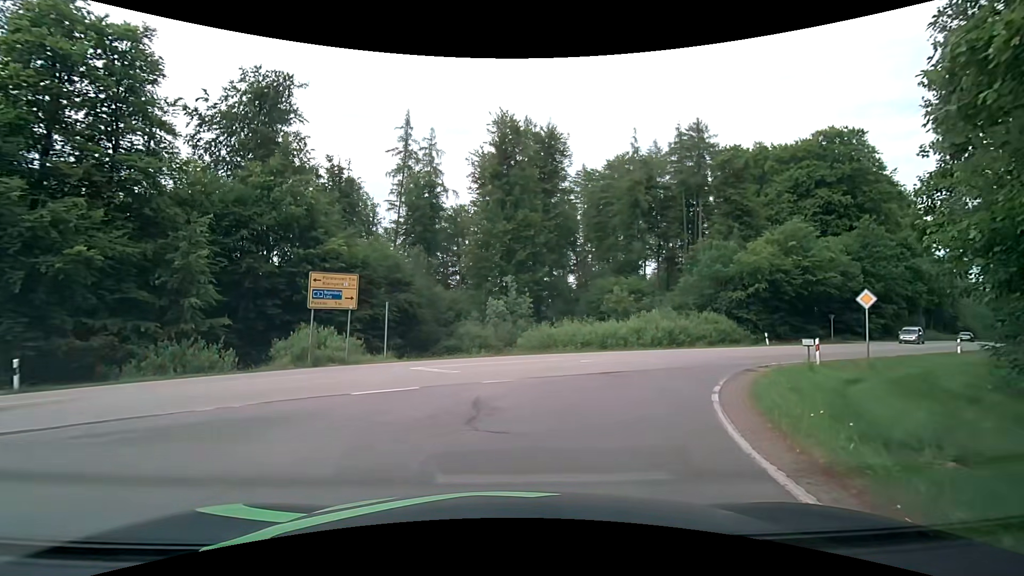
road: tertiary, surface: asphalt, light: Day
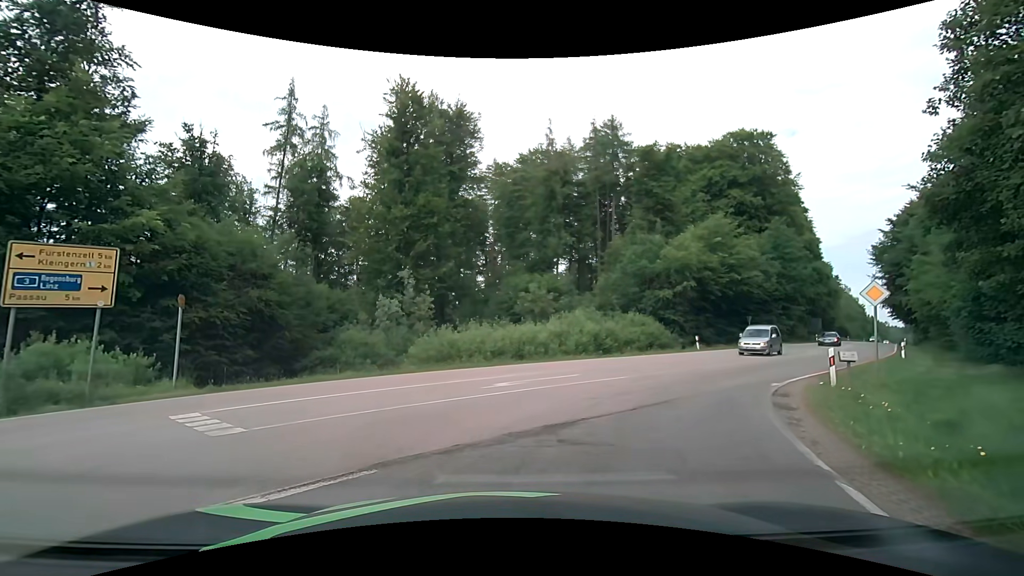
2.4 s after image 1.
(+0.6, +7.0) m; +9°
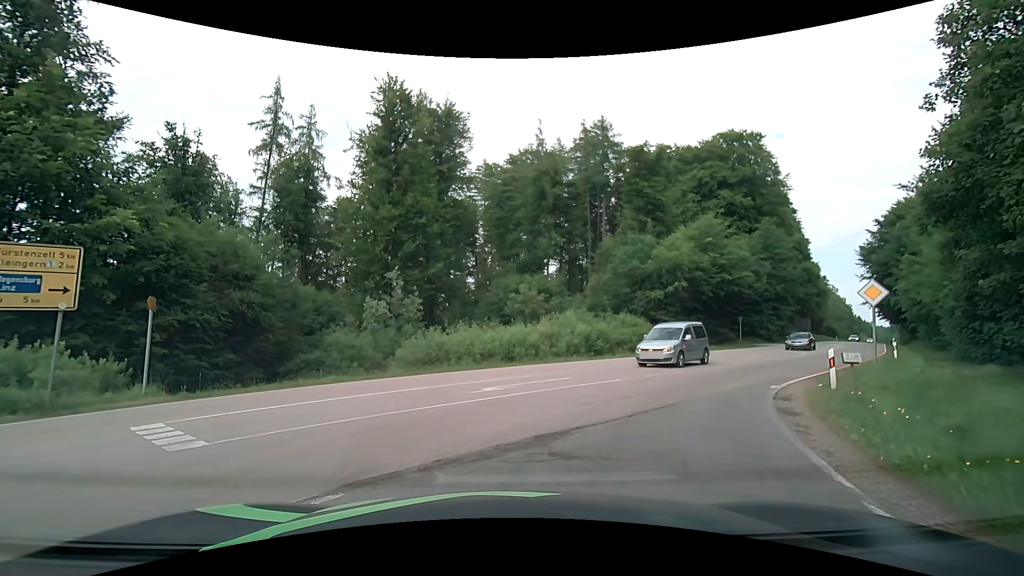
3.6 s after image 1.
(0.0, +0.5) m; 0°
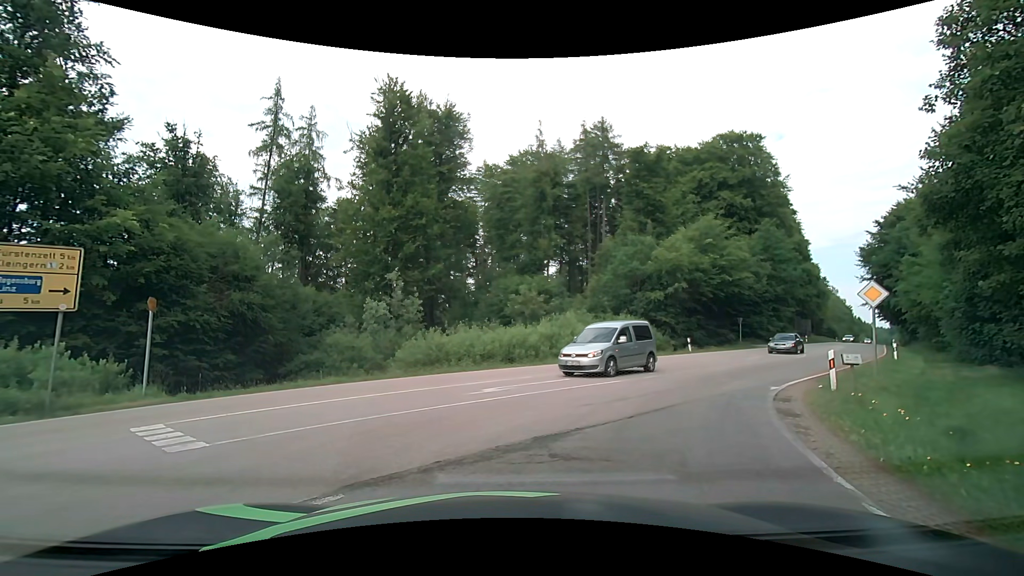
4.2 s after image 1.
(0.0, 0.0) m; 0°
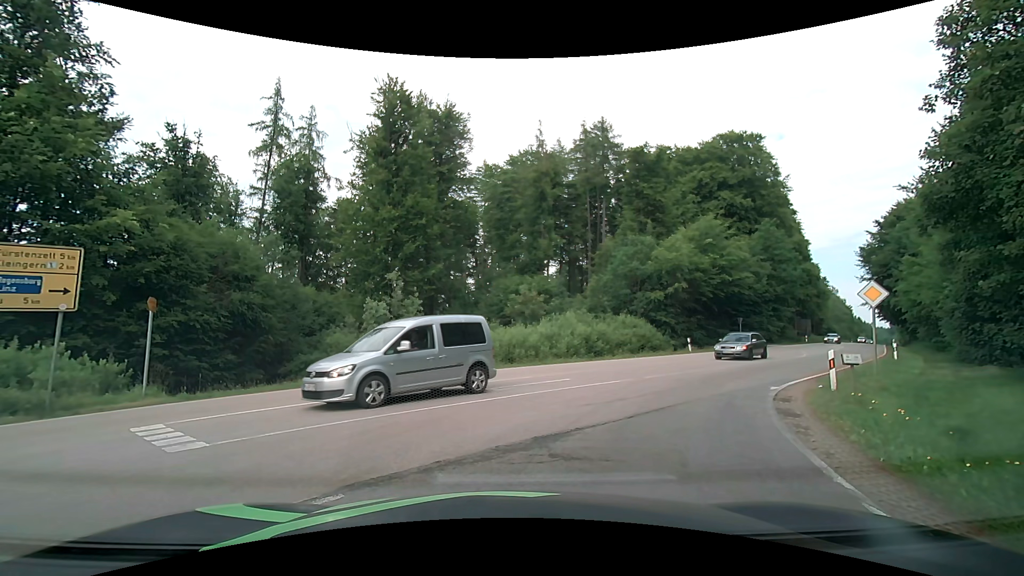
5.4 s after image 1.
(0.0, 0.0) m; 0°
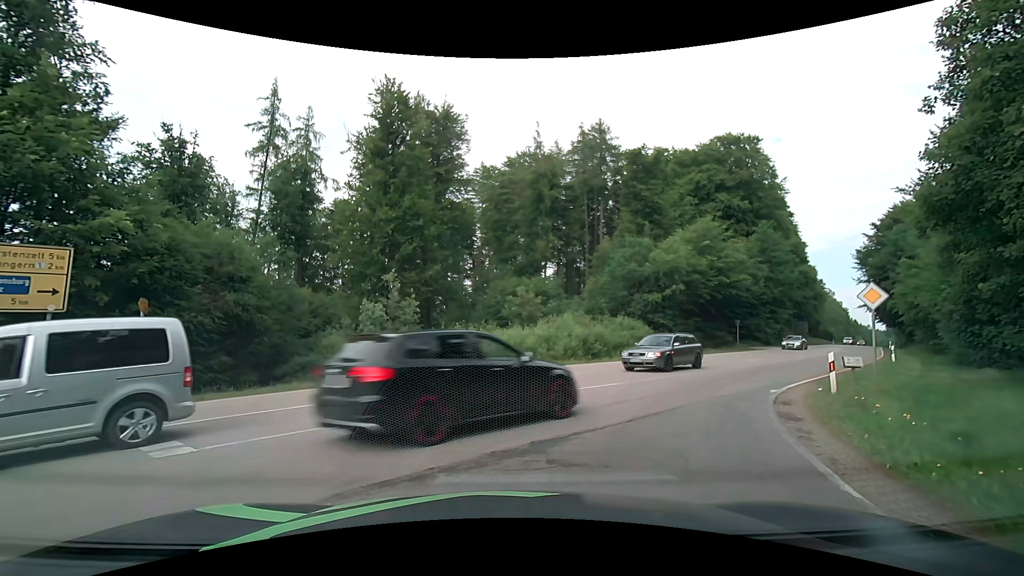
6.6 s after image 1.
(0.0, +0.1) m; 0°
